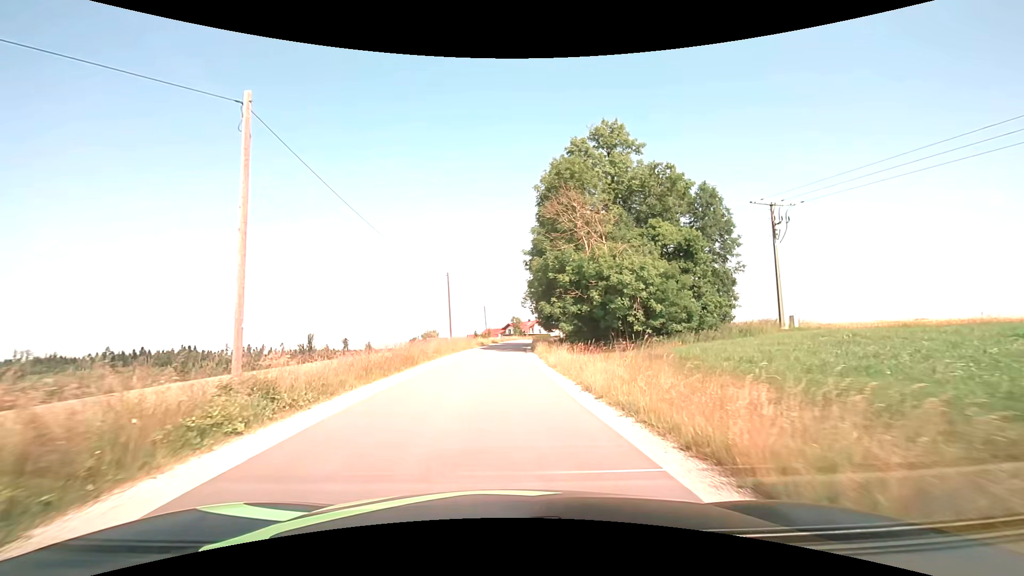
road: tertiary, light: Day
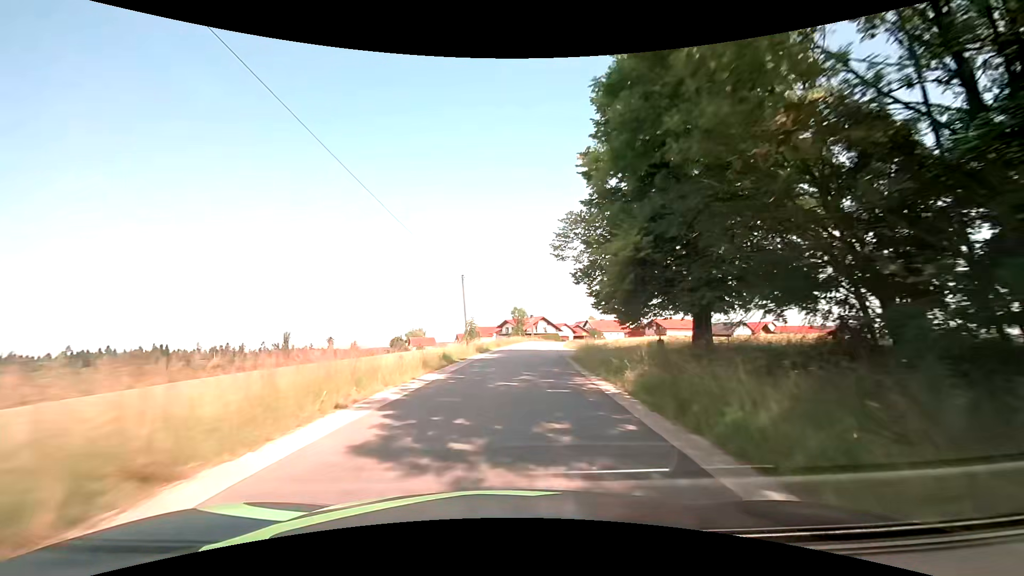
(-0.8, +39.3) m; 0°
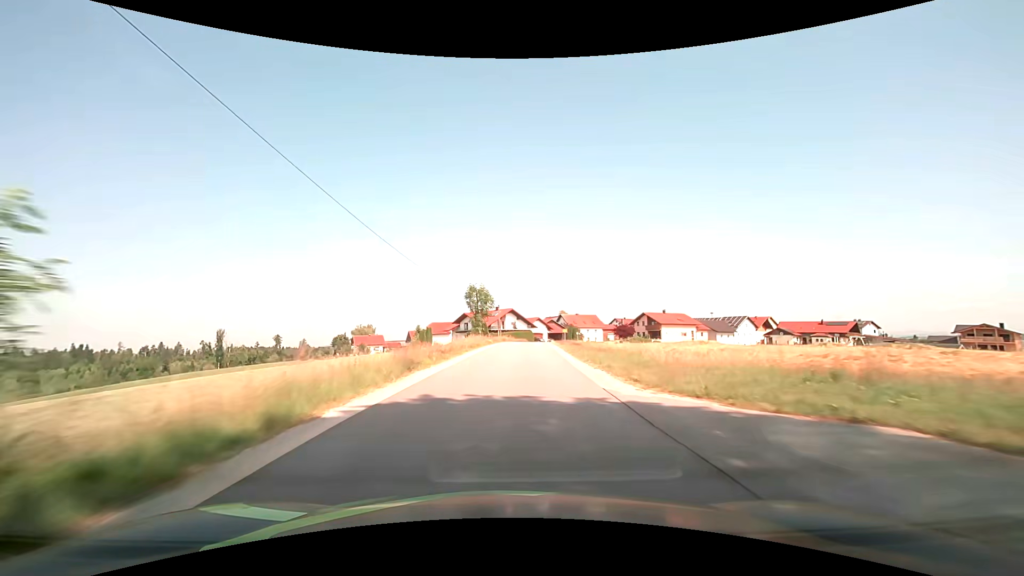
(+1.0, +31.6) m; +4°
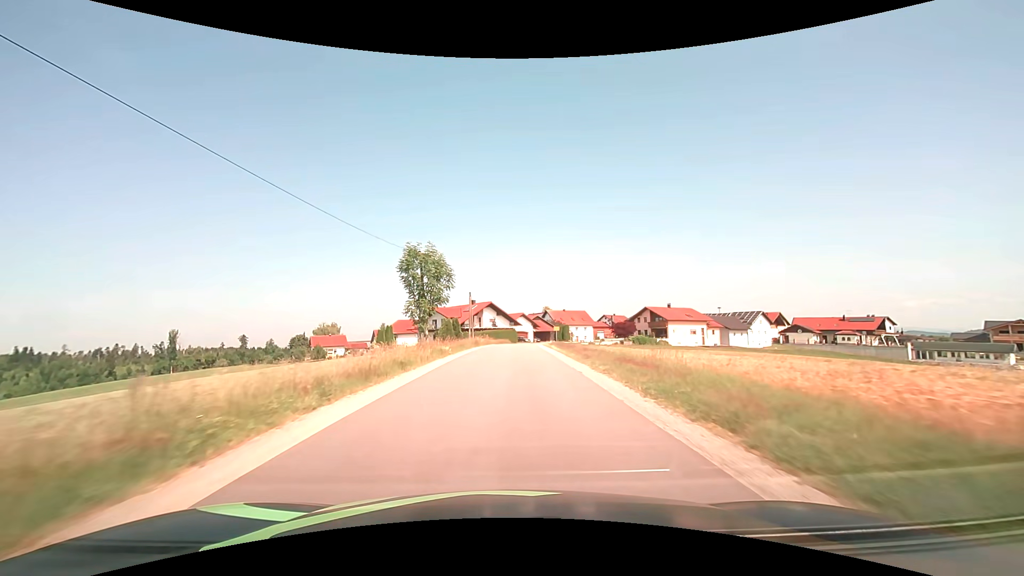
(+0.5, +21.3) m; +2°
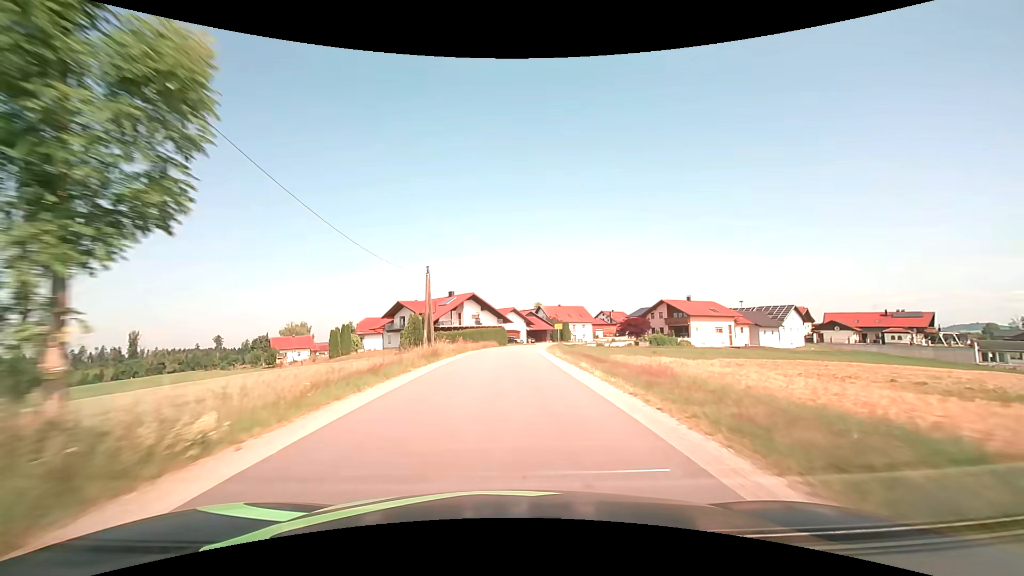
(+0.3, +20.1) m; +1°
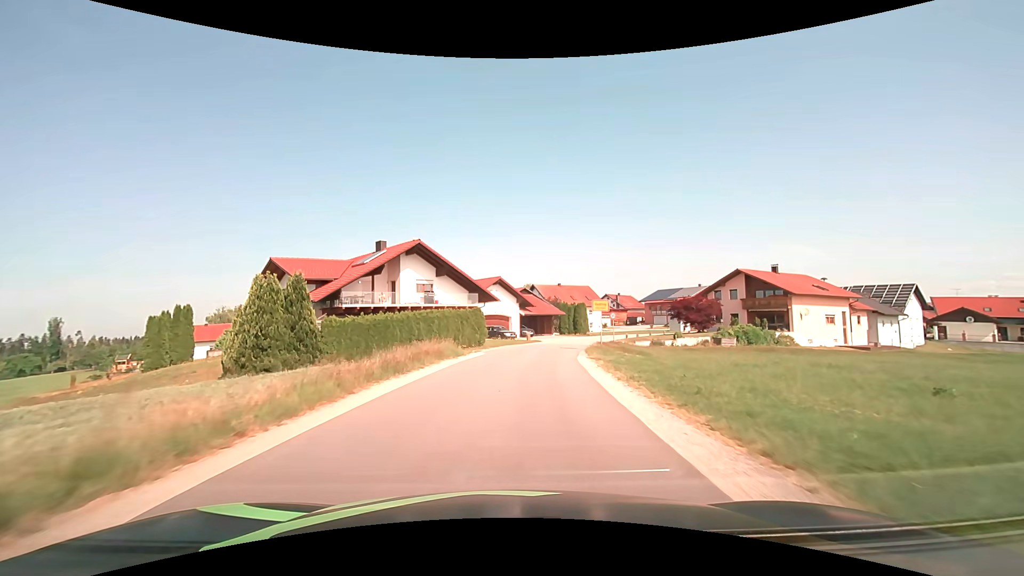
(+0.4, +36.4) m; +2°
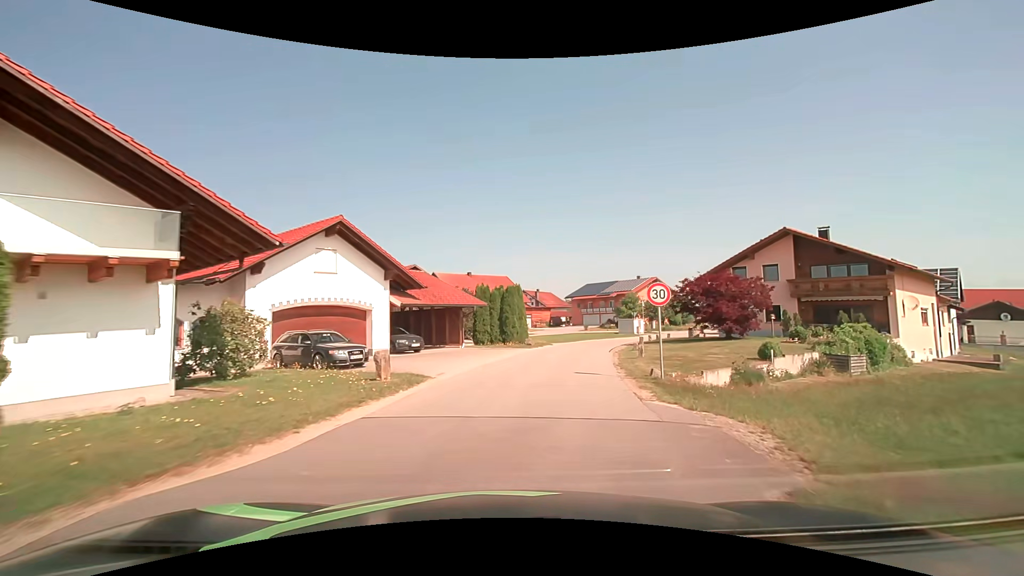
(+2.0, +28.5) m; +10°
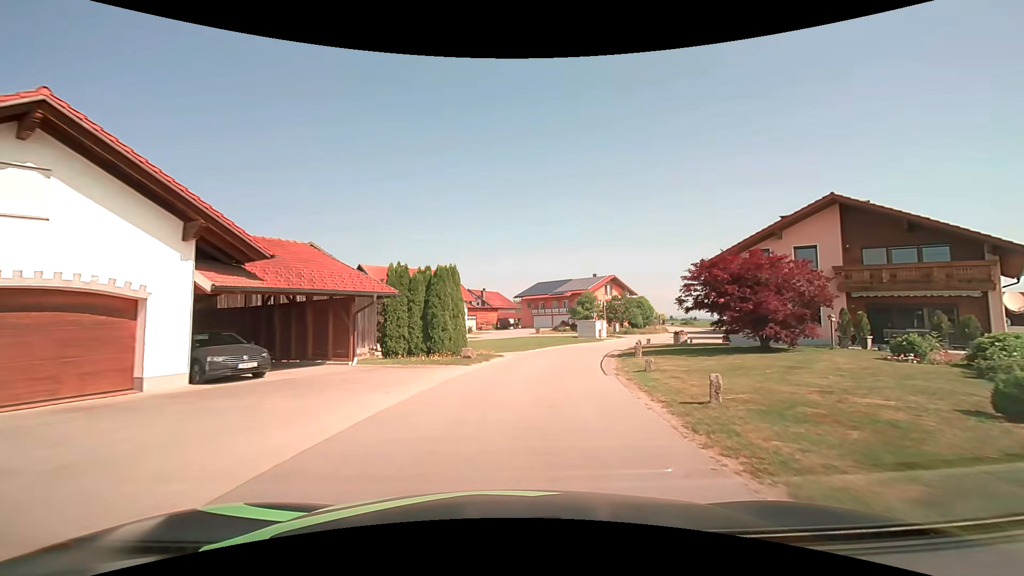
(+0.6, +11.5) m; +6°
(0, +10) (+2, +20) (+4, +30) (+7, +39) (+11, +48) (+17, +57) (+22, +65) (+27, +74) (+31, +83) (+33, +93) m
